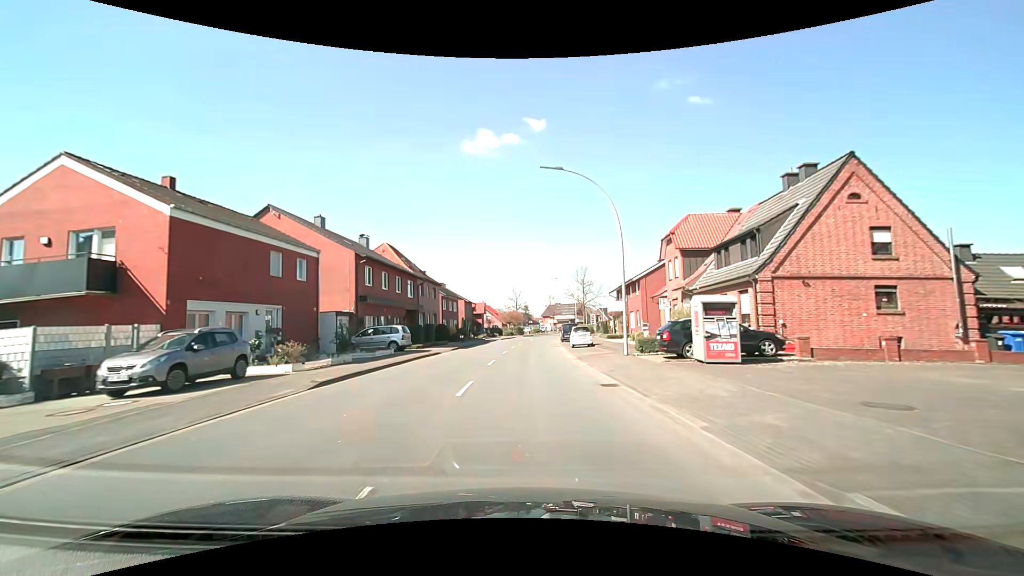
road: secondary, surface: asphalt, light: Day
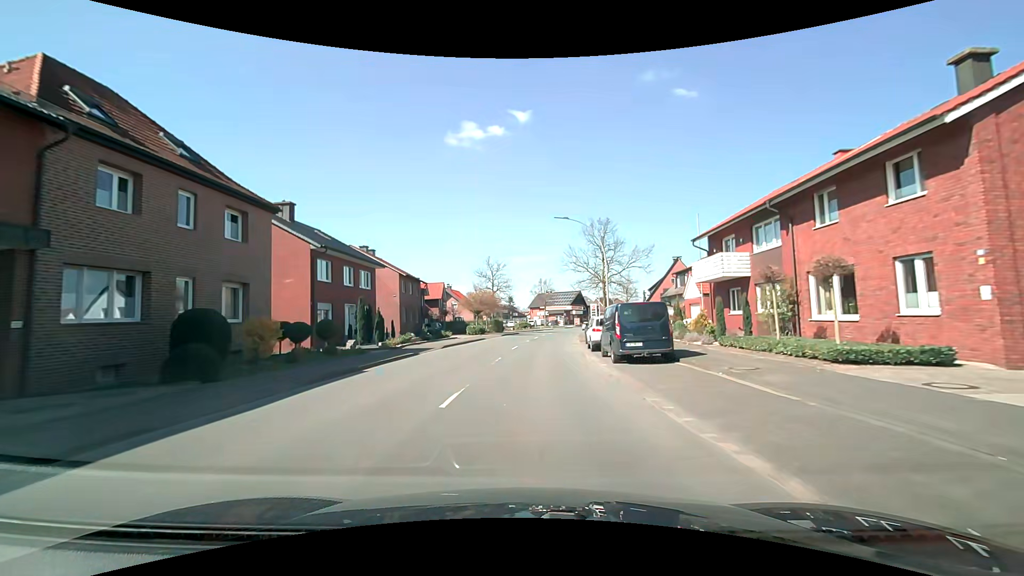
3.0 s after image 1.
(+0.7, +38.3) m; +2°
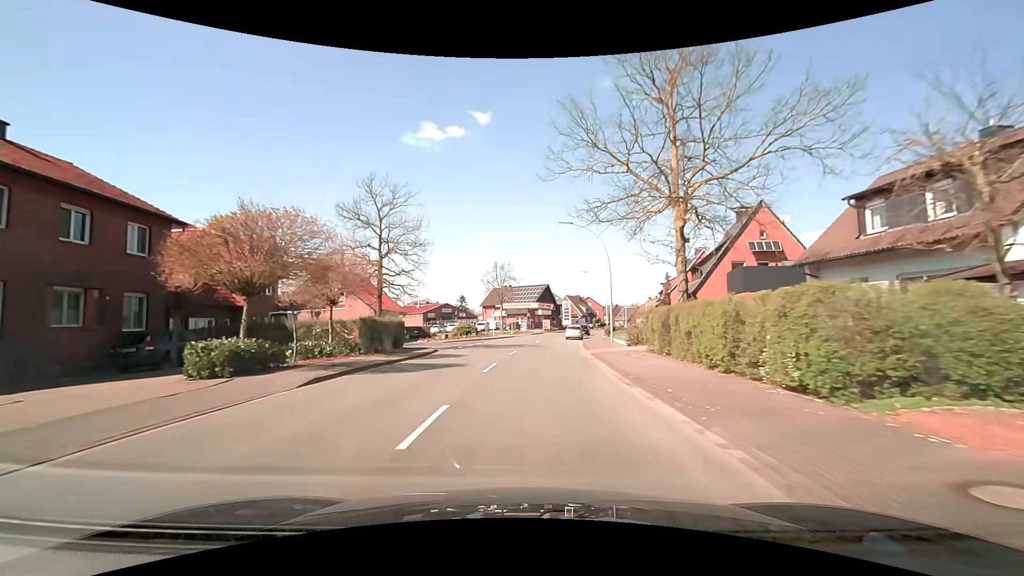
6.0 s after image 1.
(+1.7, +38.2) m; +5°
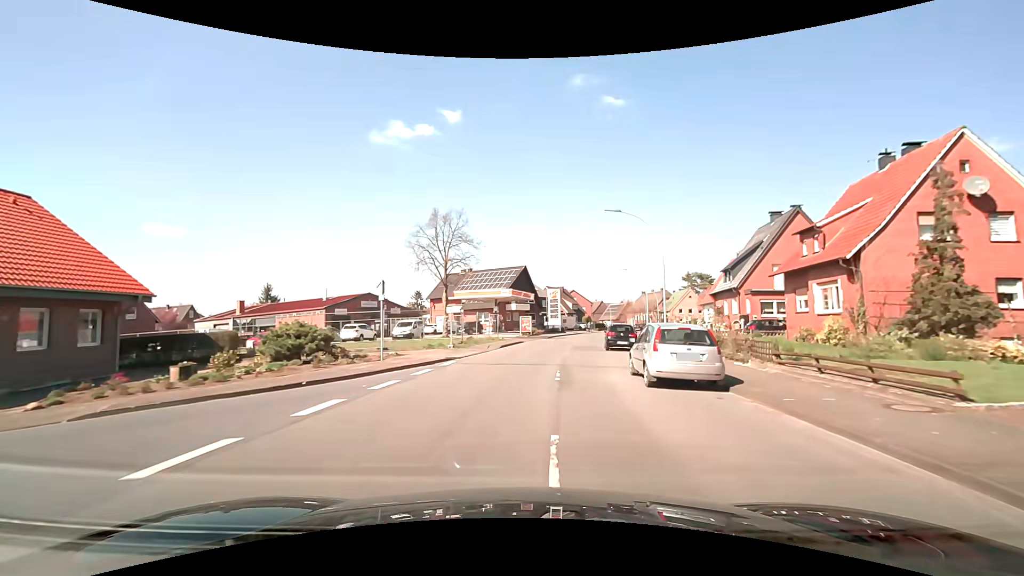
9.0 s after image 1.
(+0.4, +38.3) m; +3°
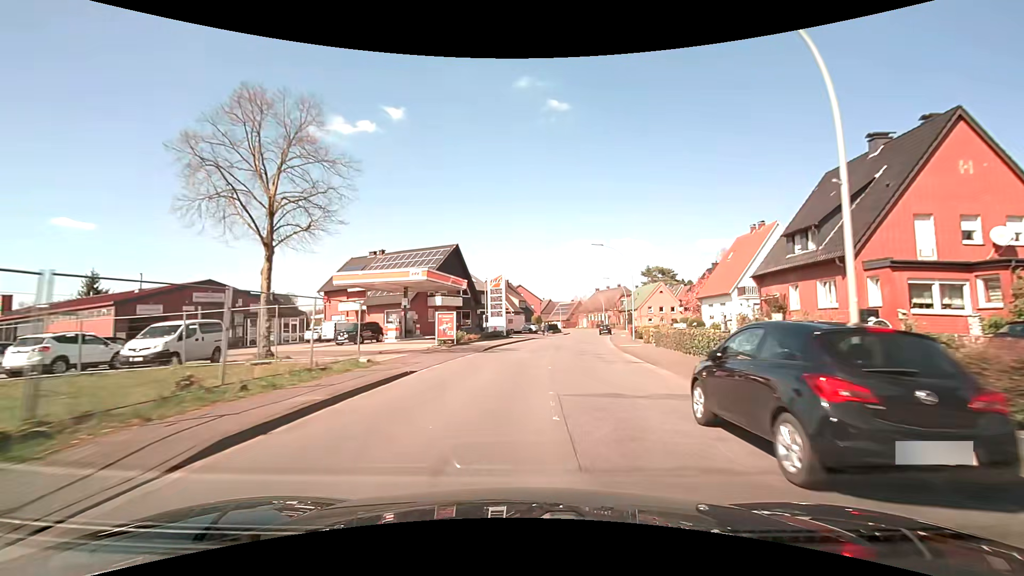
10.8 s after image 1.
(+1.4, +22.9) m; +6°
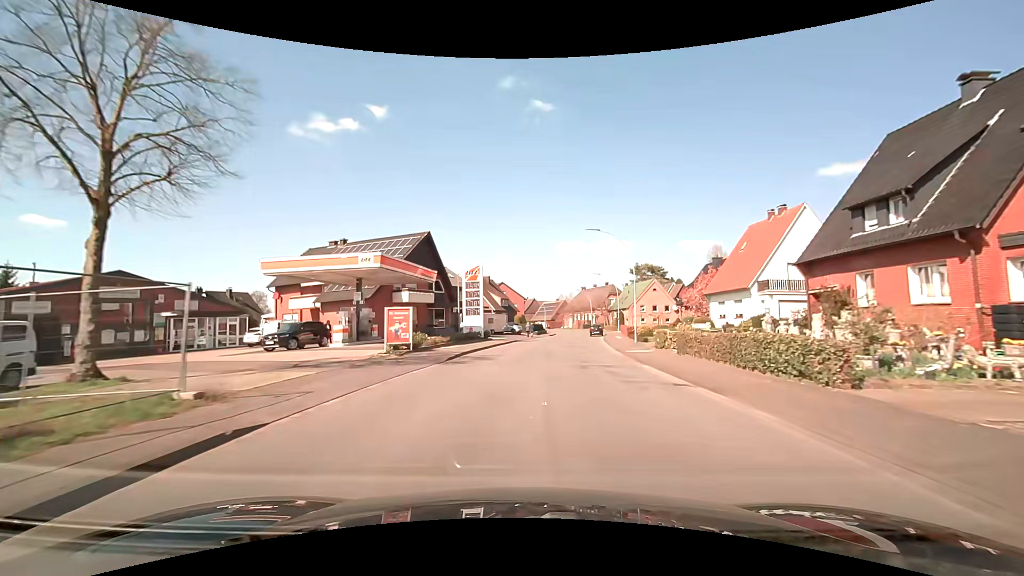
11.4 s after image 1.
(+0.2, +7.6) m; +2°
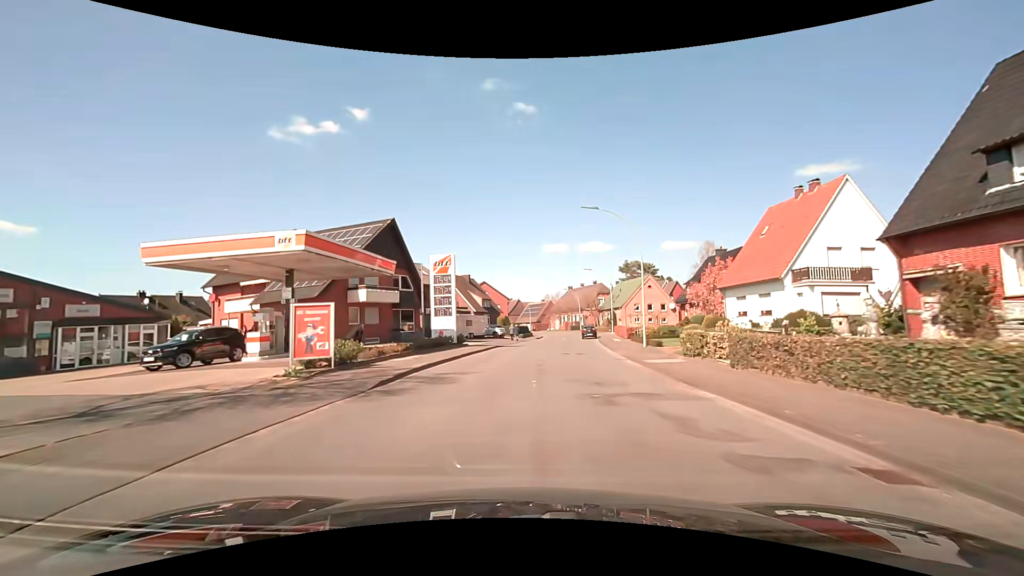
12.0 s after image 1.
(+0.2, +7.6) m; +2°
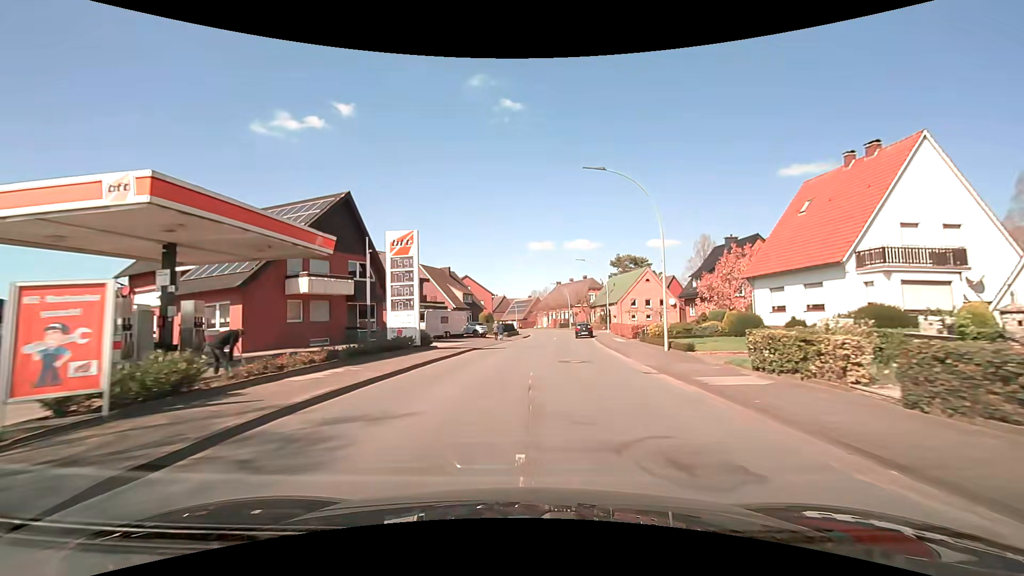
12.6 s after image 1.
(+0.1, +7.6) m; +2°
(0, +10) (+1, +20) (+1, +30) (+2, +40) (+3, +50) (+4, +60) (+5, +70) (+6, +80) (+5, +90) (+4, +100) m
